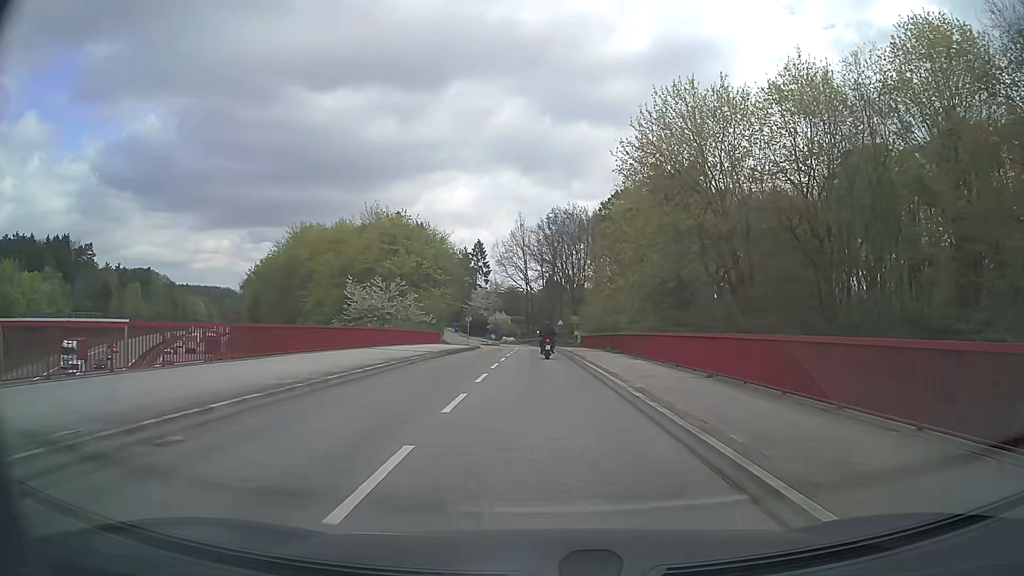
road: secondary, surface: asphalt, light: Day
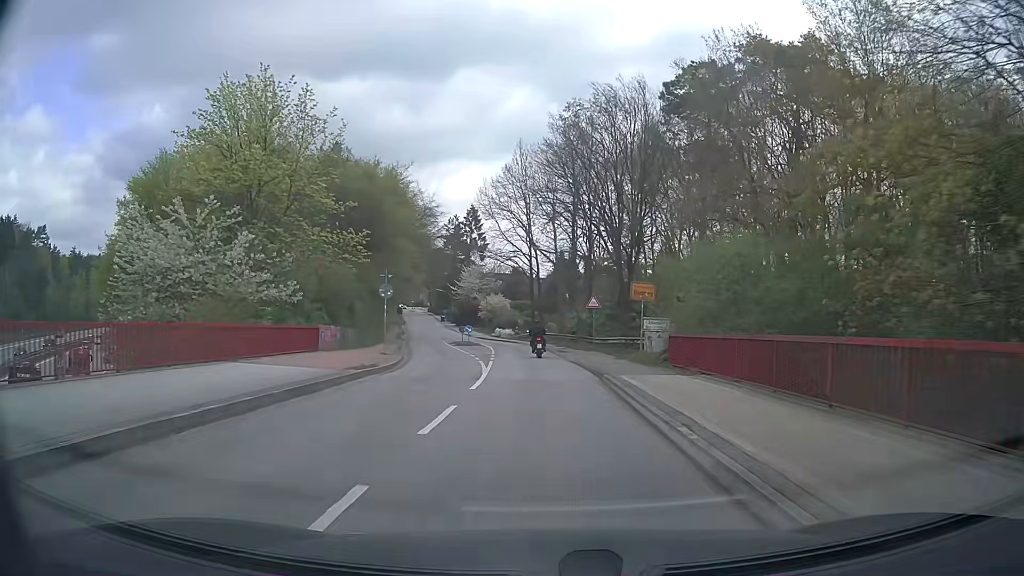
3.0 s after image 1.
(-0.2, +37.6) m; -1°
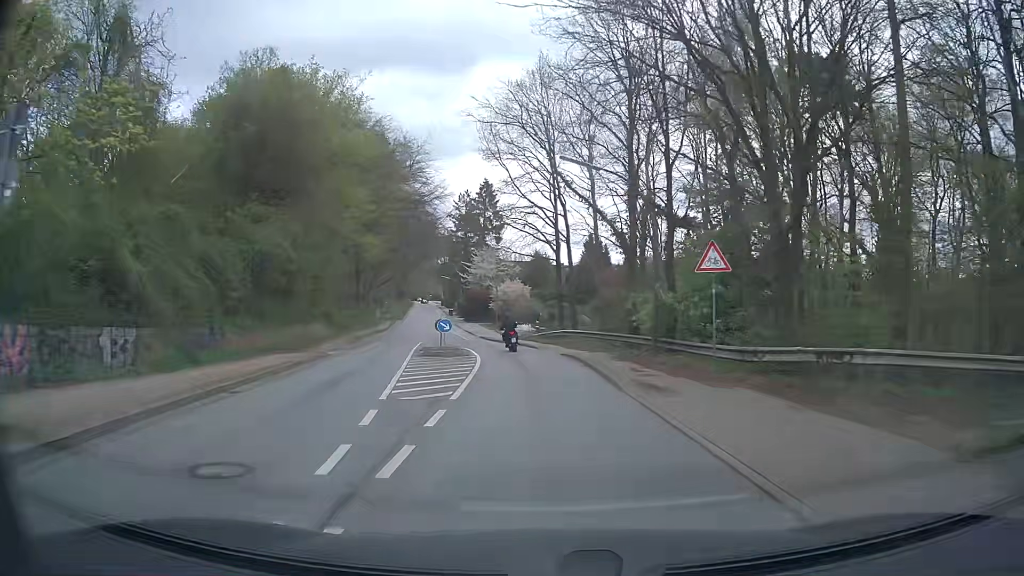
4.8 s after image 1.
(-0.4, +22.5) m; -3°
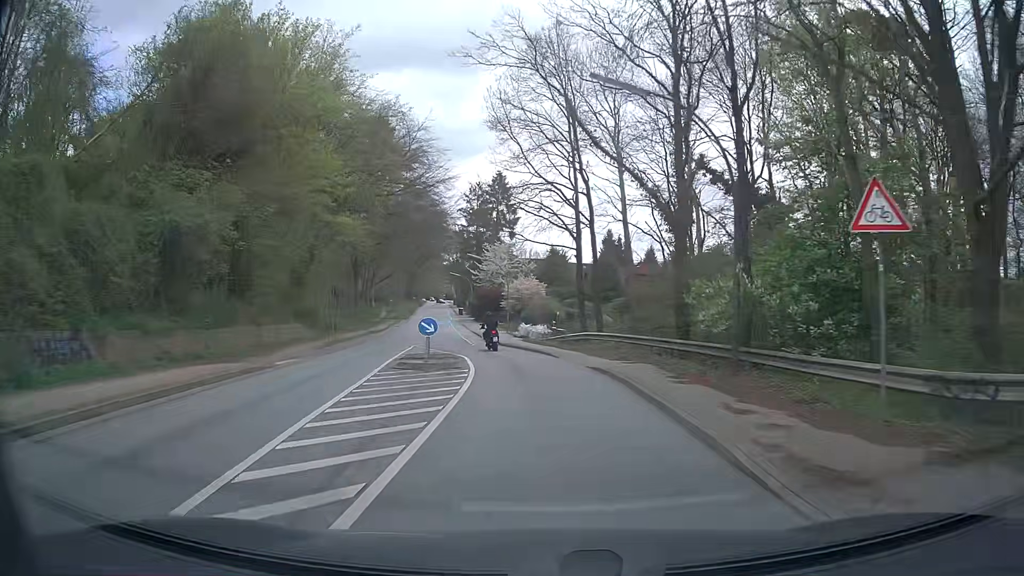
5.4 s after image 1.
(0.0, +7.4) m; 0°
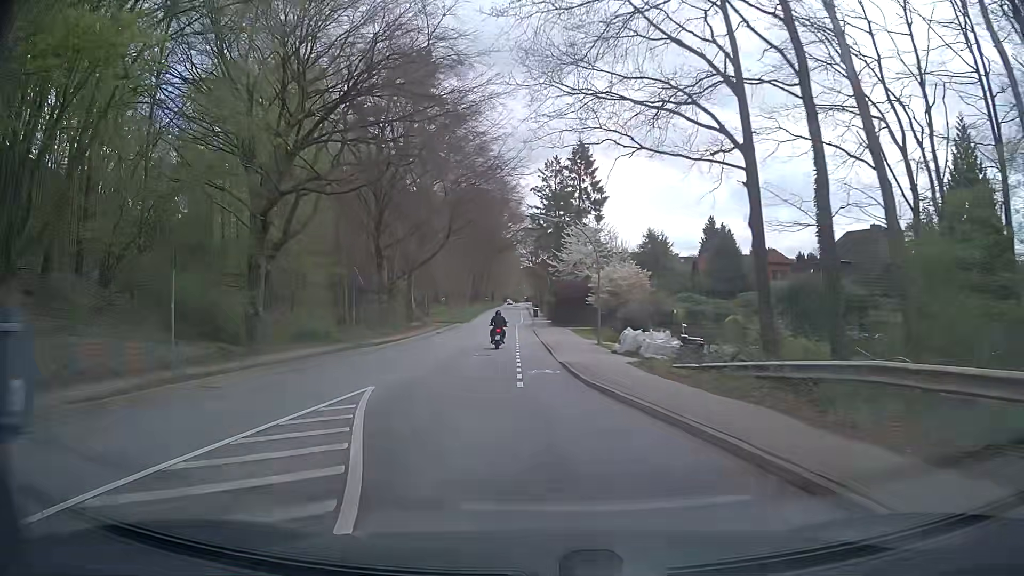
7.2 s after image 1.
(-1.2, +22.0) m; -7°
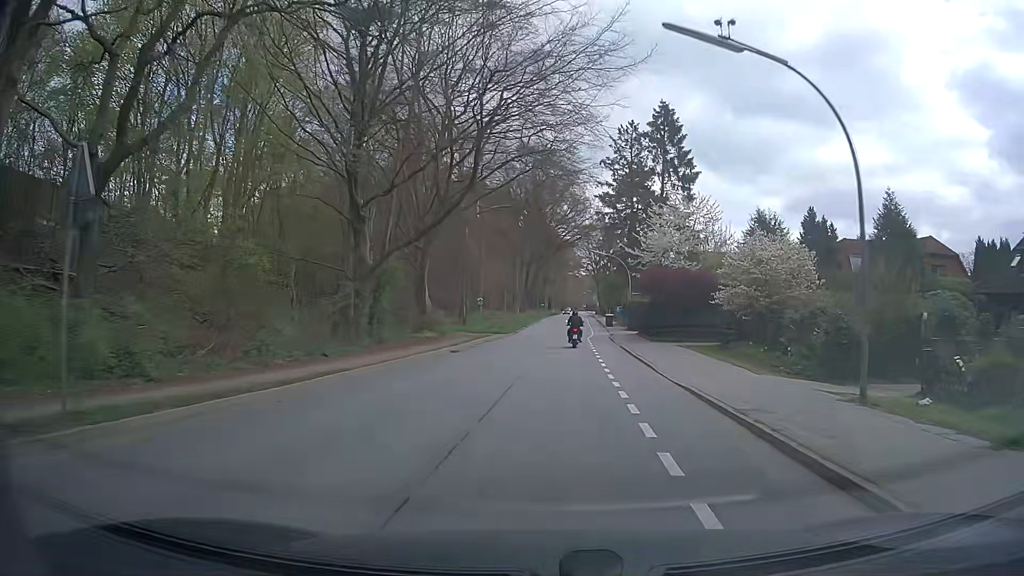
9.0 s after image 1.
(-1.8, +22.3) m; -6°
(0, +10) (+1, +20) (+1, +30) (+2, +40) (+2, +50) (+3, +60) (+4, +70) (+4, +80) (+5, +90) (+5, +100) m
